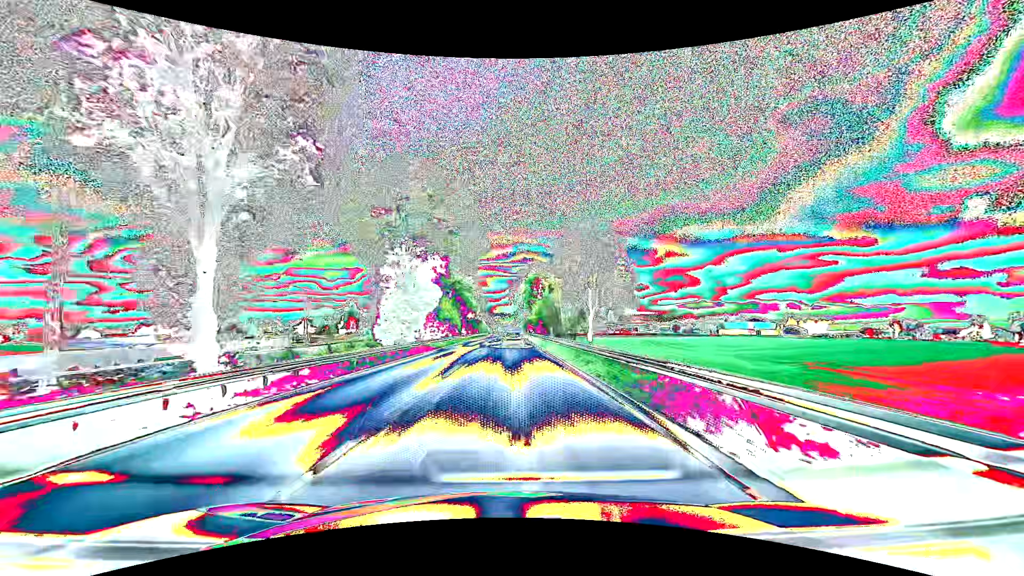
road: primary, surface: asphalt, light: Day
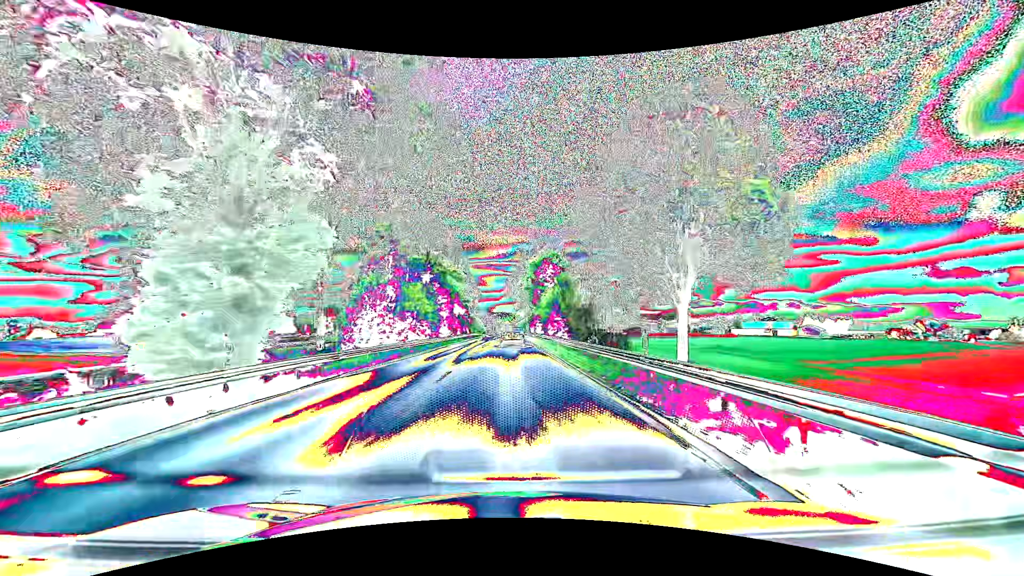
(0.0, +26.0) m; 0°
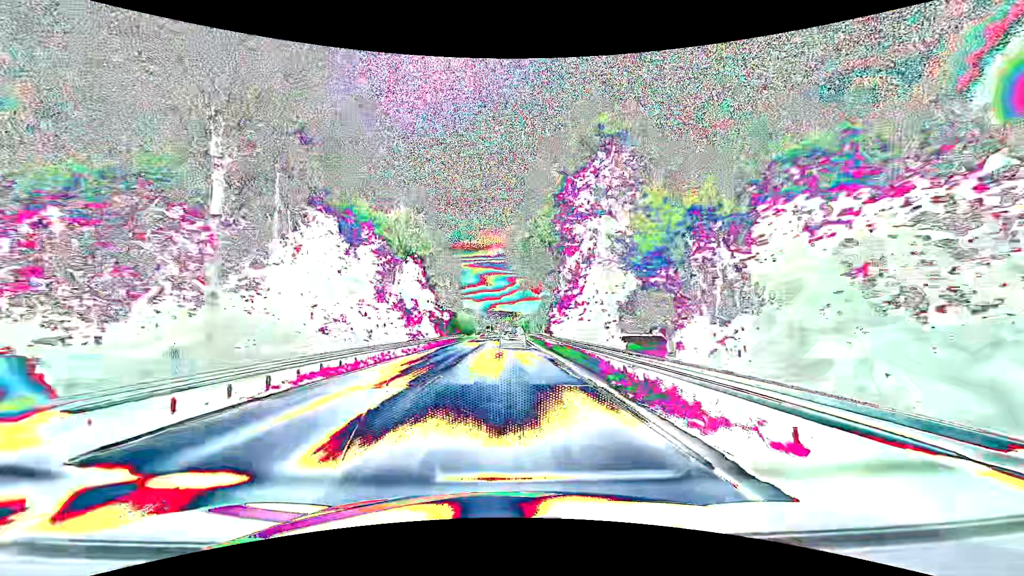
(+0.1, +50.0) m; 0°
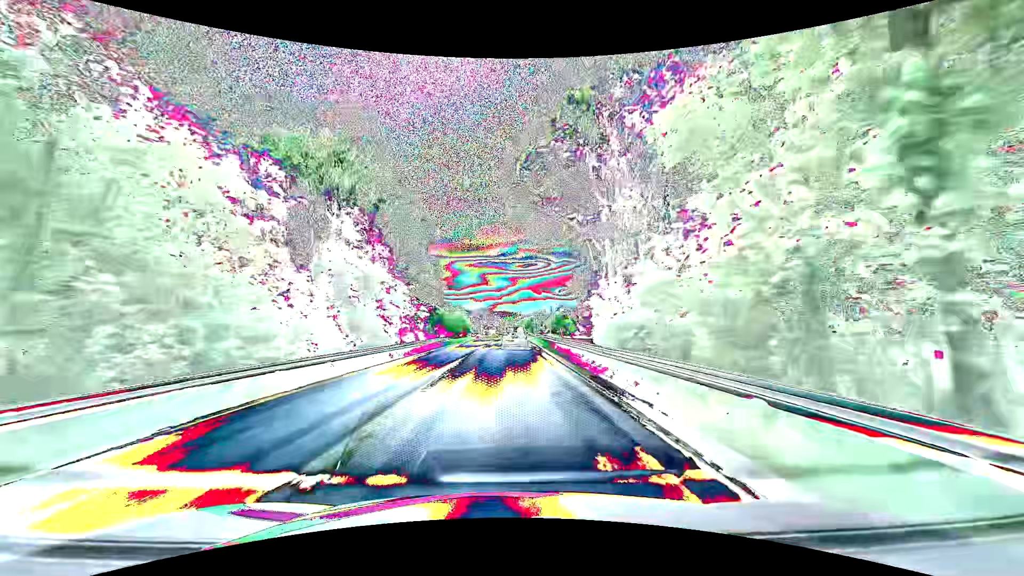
(+0.1, +23.6) m; 0°
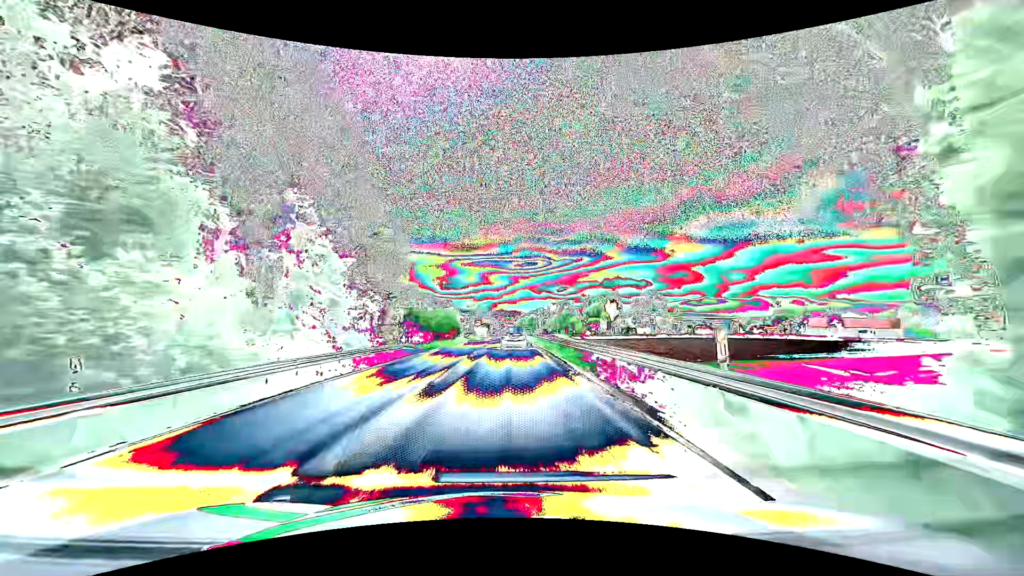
(0.0, +22.5) m; 0°
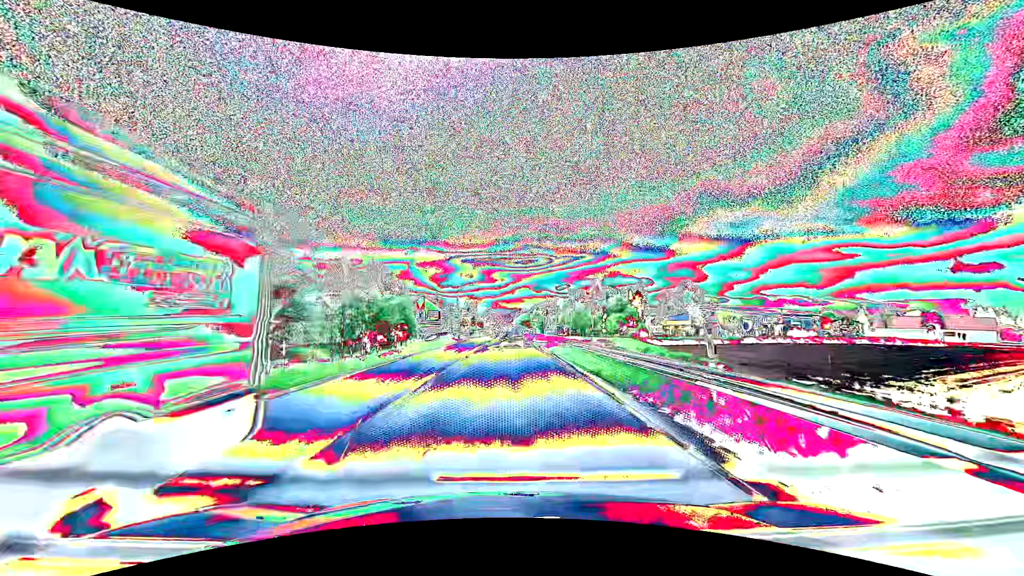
(+0.3, +51.7) m; 0°
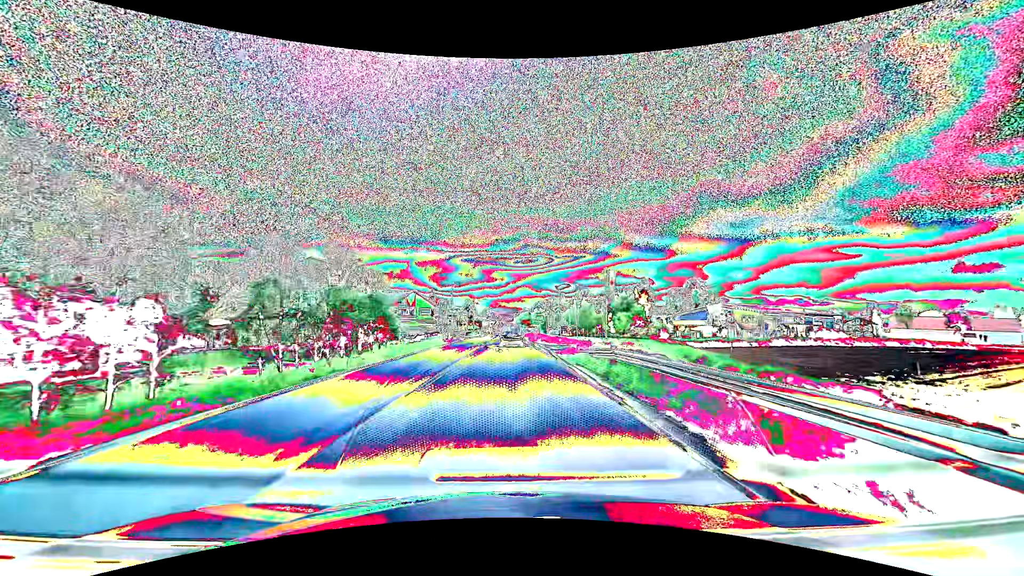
(0.0, +9.6) m; 0°
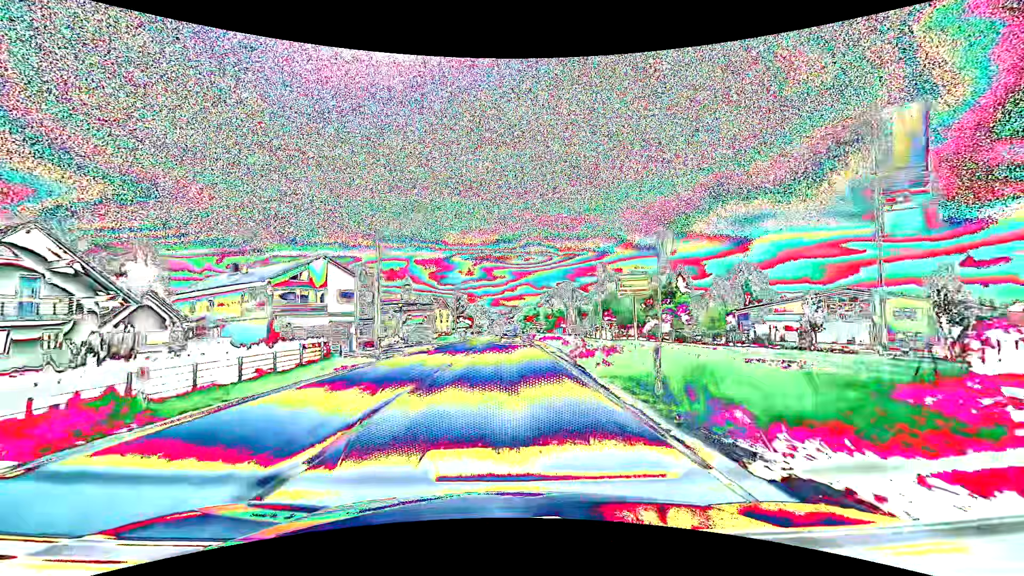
(0.0, +43.8) m; 0°
(0, +10) (0, +20) (0, +30) (0, +40) (0, +50) (0, +60) (0, +70) (0, +80) (0, +90) (0, +100) m
